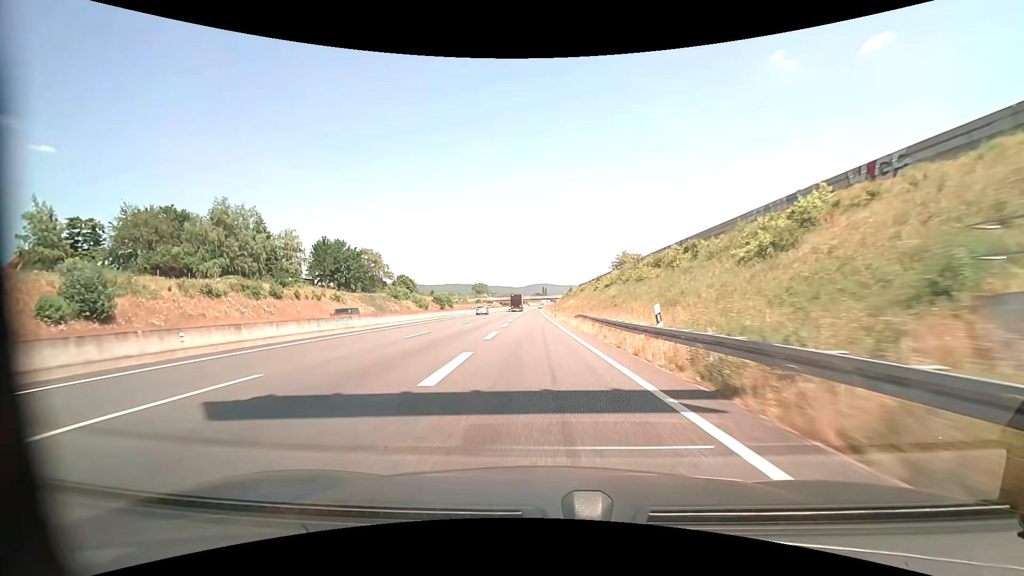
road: motorway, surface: asphalt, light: Day
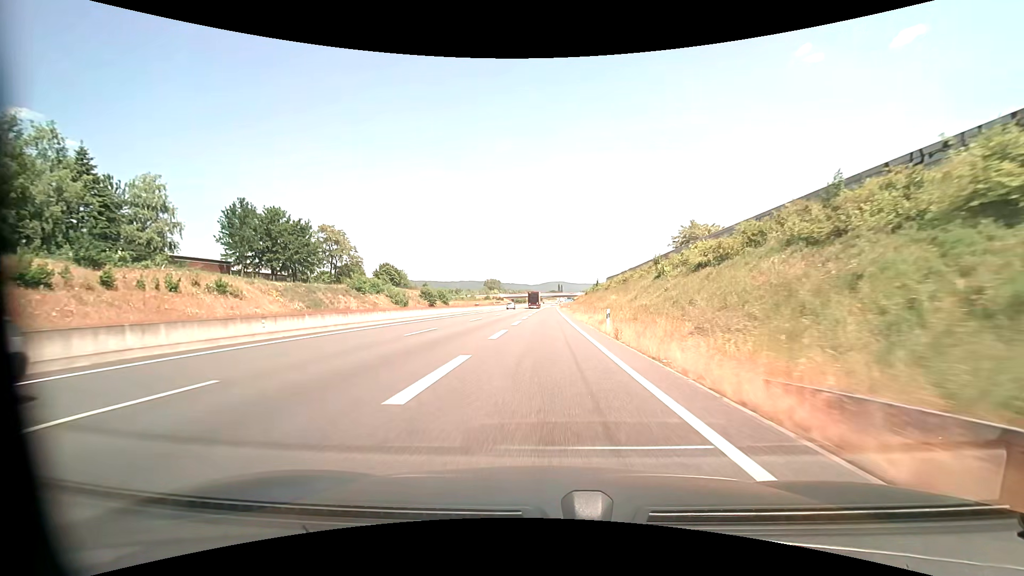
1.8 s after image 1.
(-1.3, +37.9) m; -2°
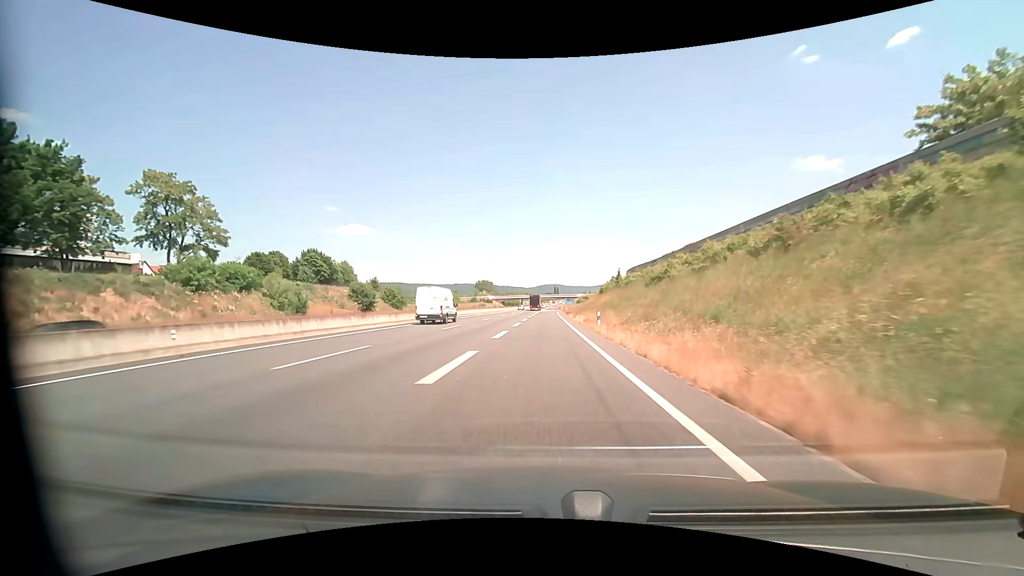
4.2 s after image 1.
(+0.2, +46.2) m; 0°
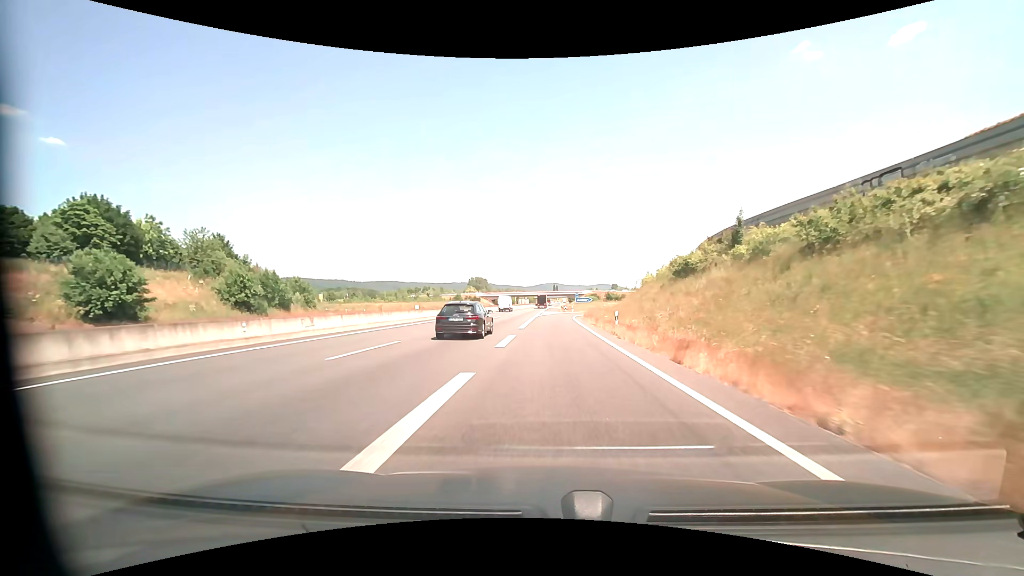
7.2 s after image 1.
(-0.4, +52.9) m; 0°
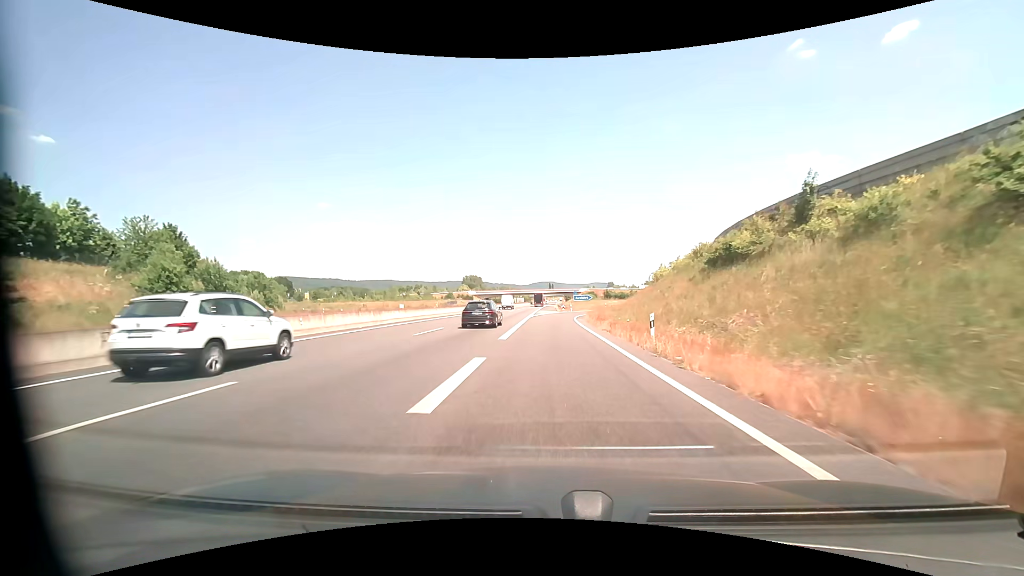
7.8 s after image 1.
(0.0, +9.5) m; +1°
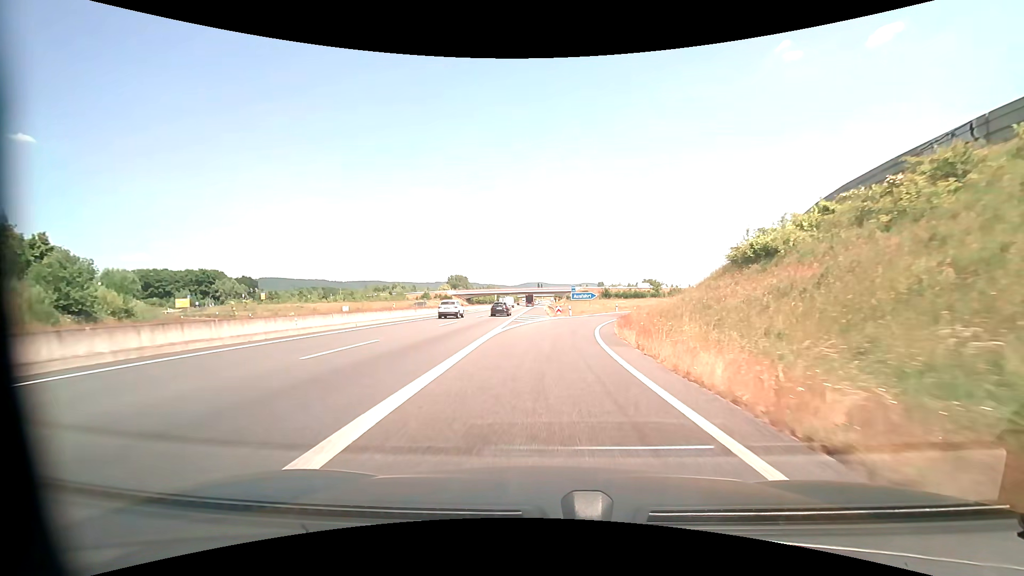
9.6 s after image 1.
(+0.3, +26.3) m; +1°
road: motorway_link
(0, +10) (0, +20) (+1, +30) (+3, +40) (+5, +49) (+9, +59) (+13, +68) (+19, +76) (+25, +84) (+33, +90) m
